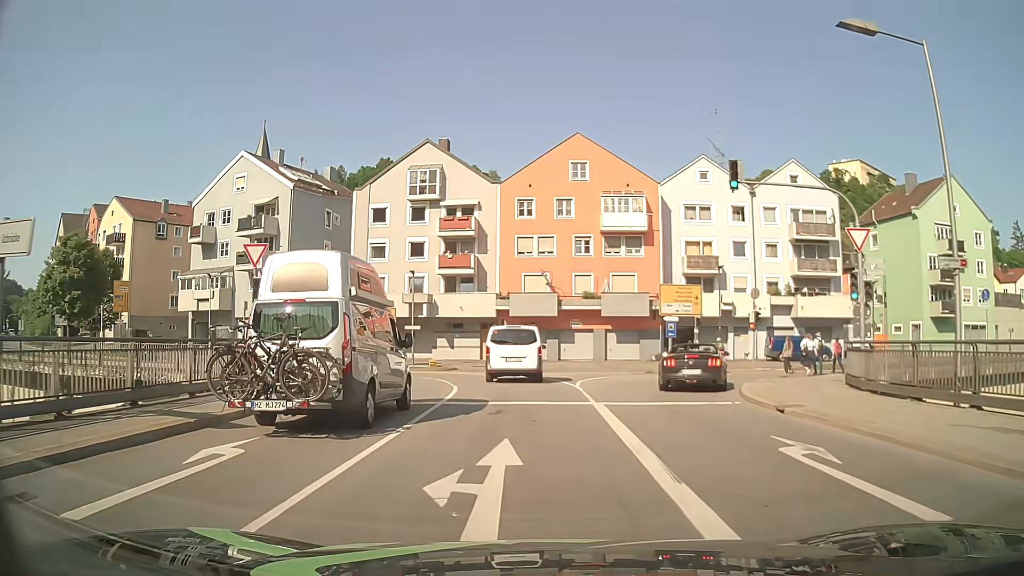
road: primary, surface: asphalt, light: Day
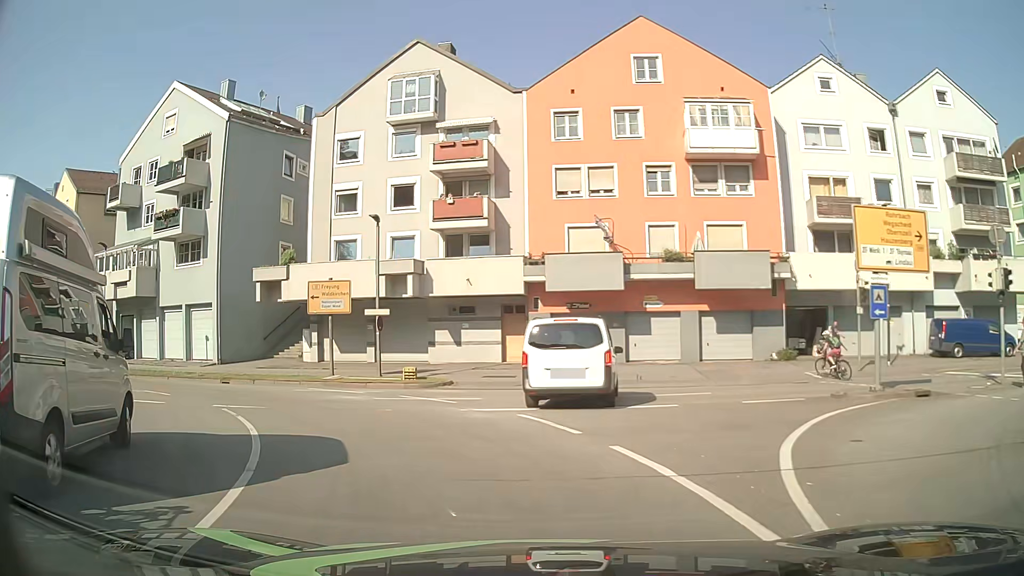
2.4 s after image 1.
(-0.1, +18.1) m; -4°
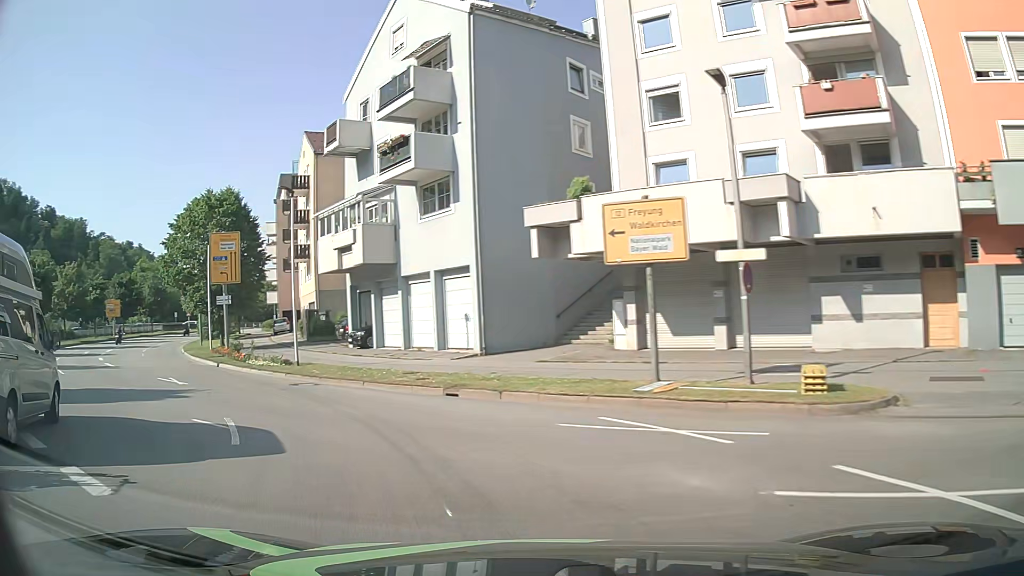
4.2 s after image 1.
(-2.7, +12.3) m; -28°
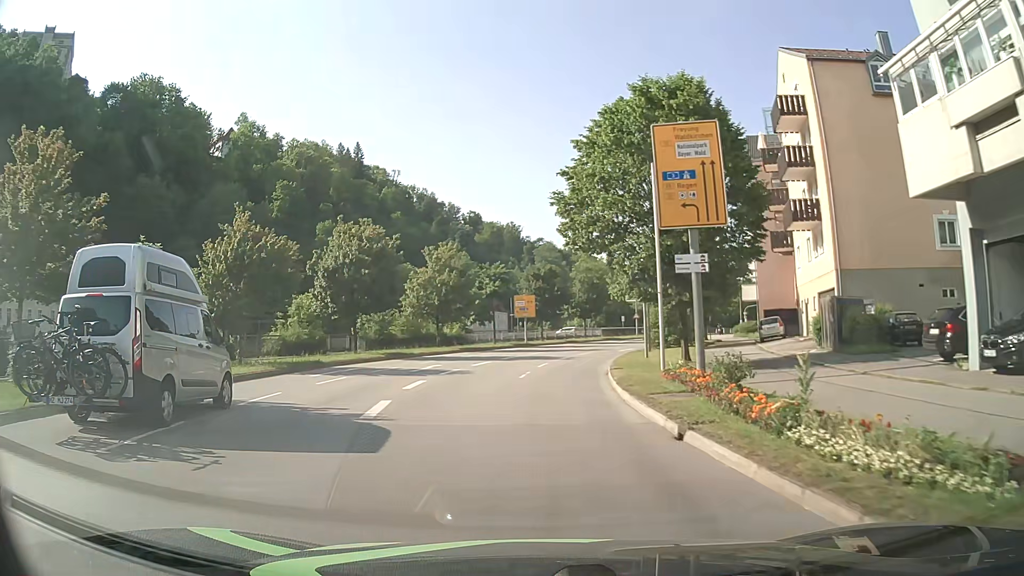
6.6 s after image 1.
(-8.5, +18.4) m; -40°
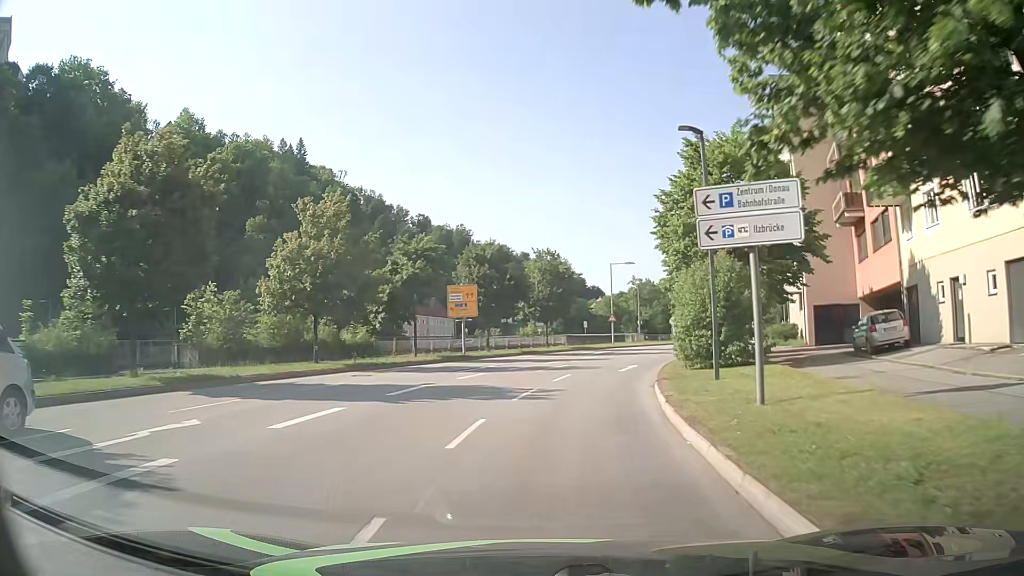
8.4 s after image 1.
(+0.5, +19.7) m; +4°
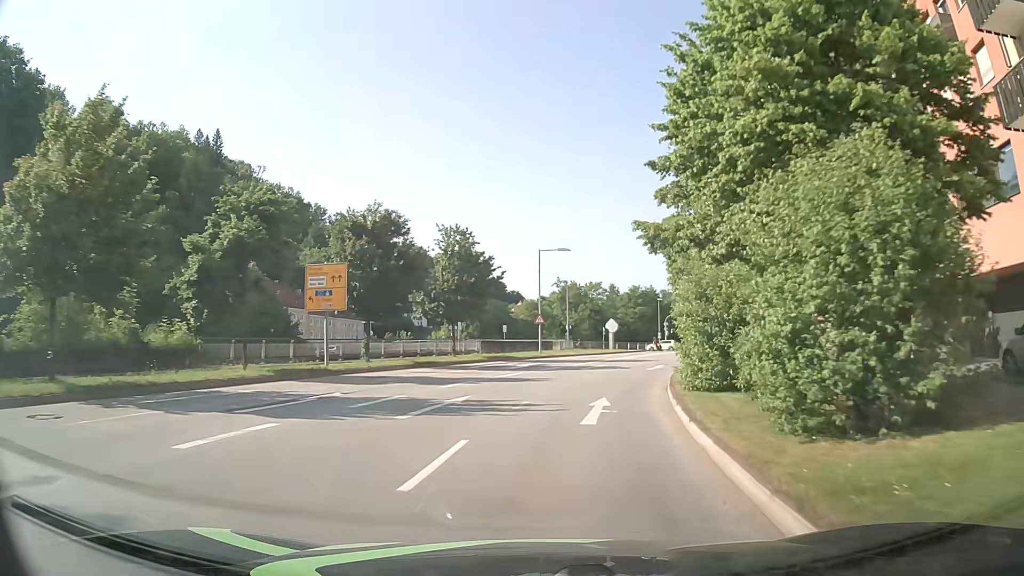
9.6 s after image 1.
(+0.7, +14.1) m; +7°
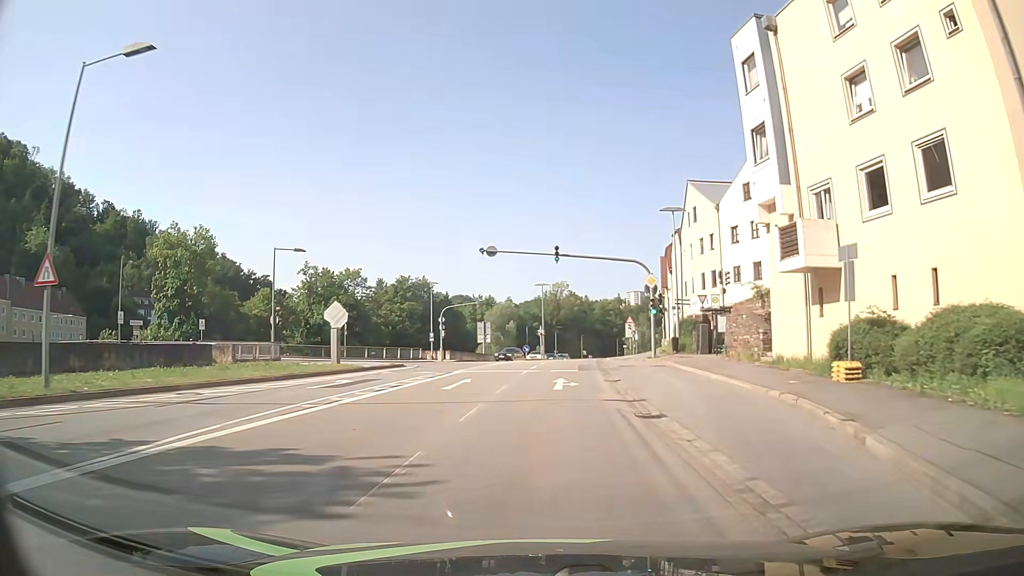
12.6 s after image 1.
(+6.2, +35.8) m; +19°
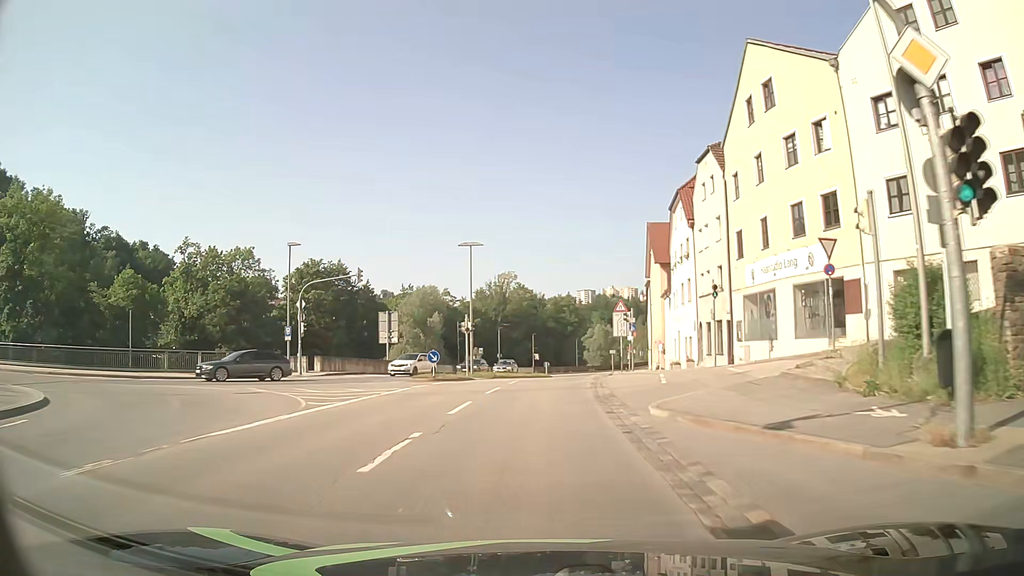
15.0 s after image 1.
(+1.4, +30.0) m; +4°
(0, +10) (0, +20) (+1, +30) (+2, +40) (+3, +50) (+4, +60) (+6, +70) (+7, +80) (+9, +89) (+11, +99) m
